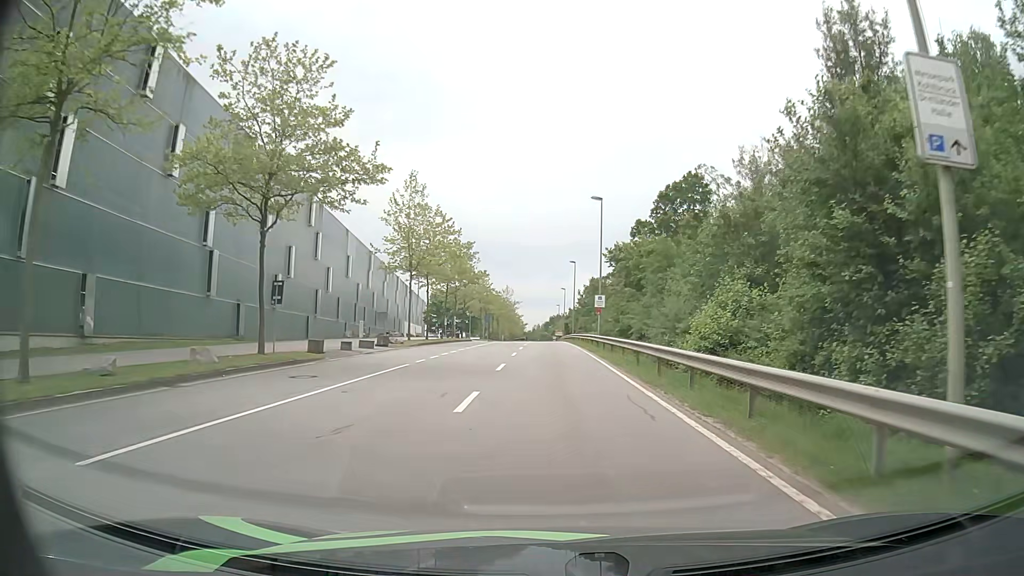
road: secondary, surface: asphalt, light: Day
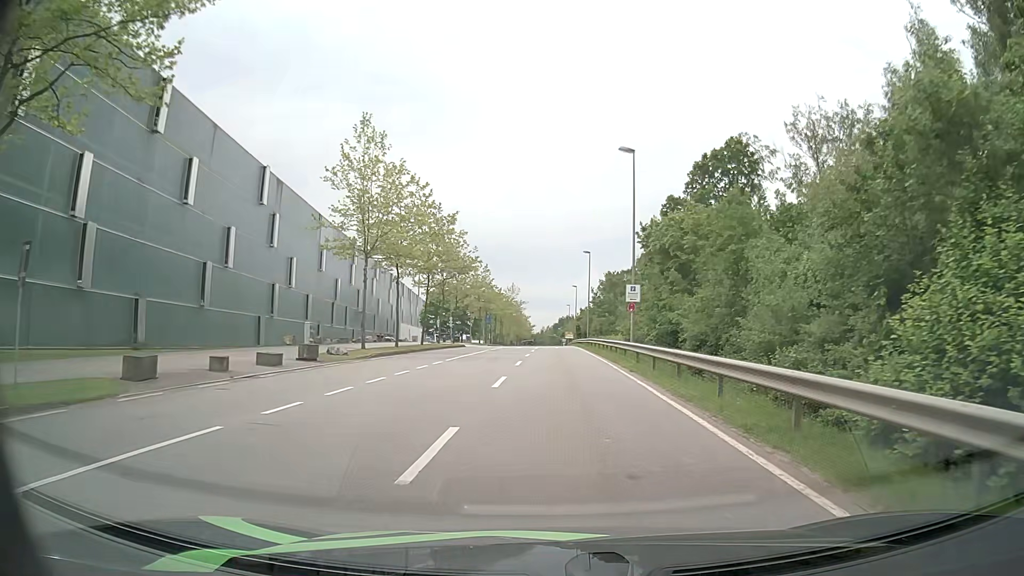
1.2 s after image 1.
(-0.1, +13.5) m; -1°
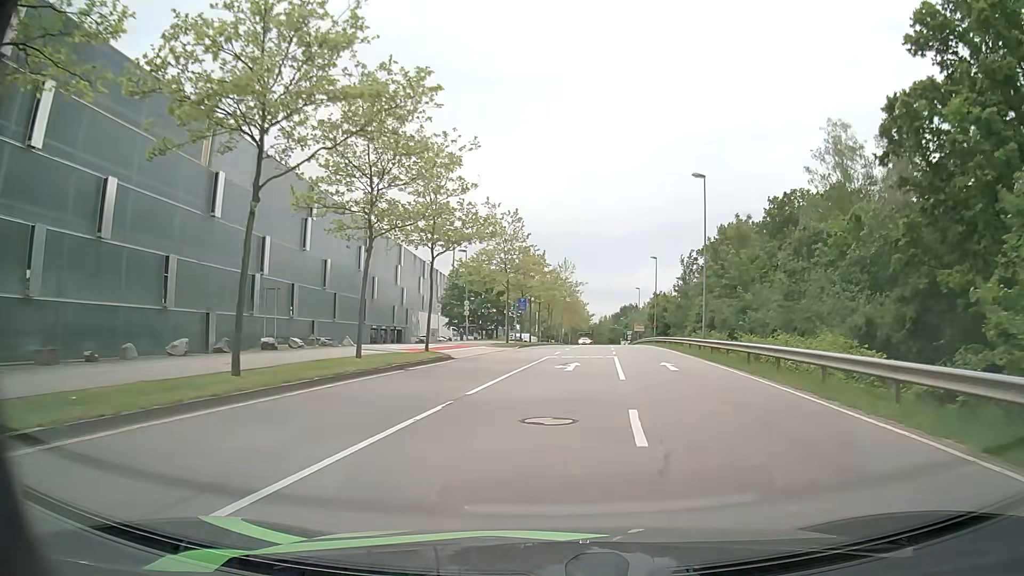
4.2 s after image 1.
(-1.2, +34.3) m; -5°
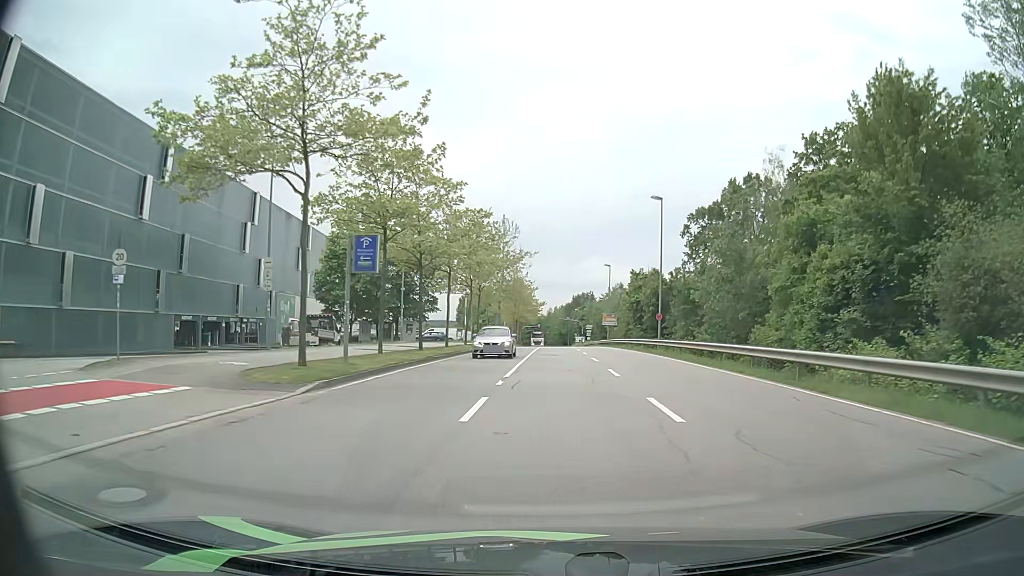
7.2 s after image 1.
(+1.4, +34.2) m; +4°
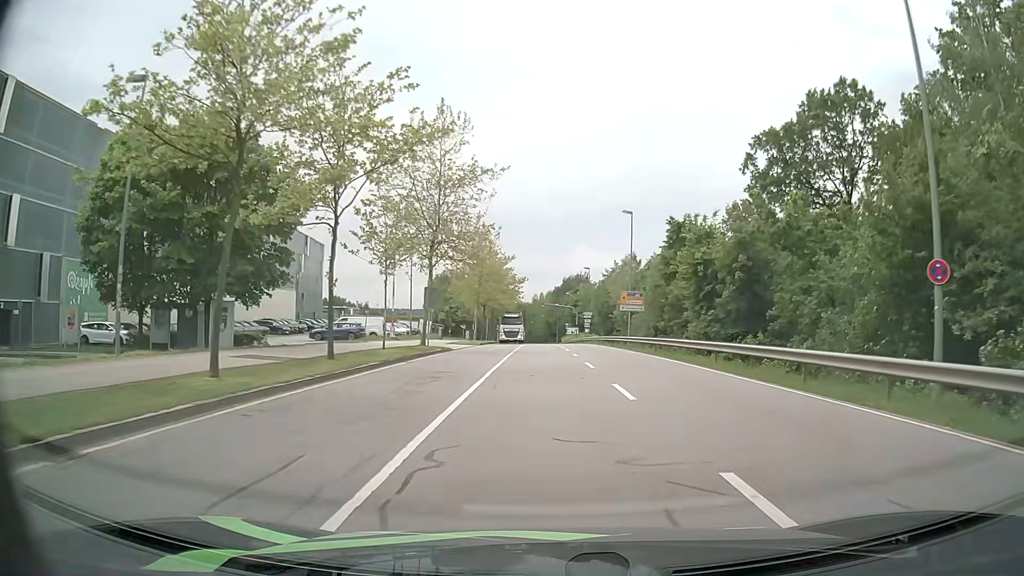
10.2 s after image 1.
(+0.6, +33.7) m; +1°
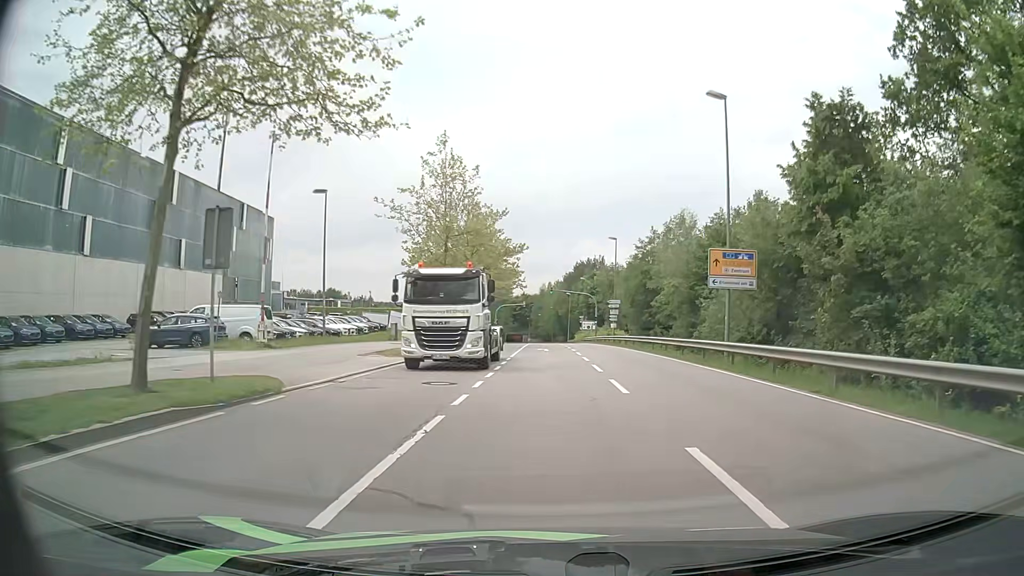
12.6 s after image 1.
(0.0, +25.7) m; 0°
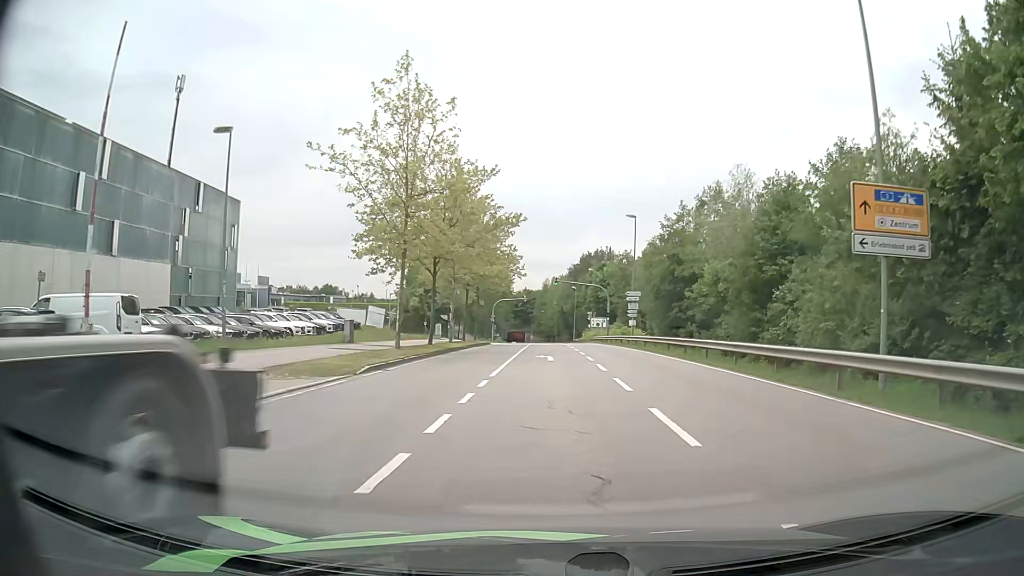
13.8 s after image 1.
(-0.1, +11.8) m; -1°
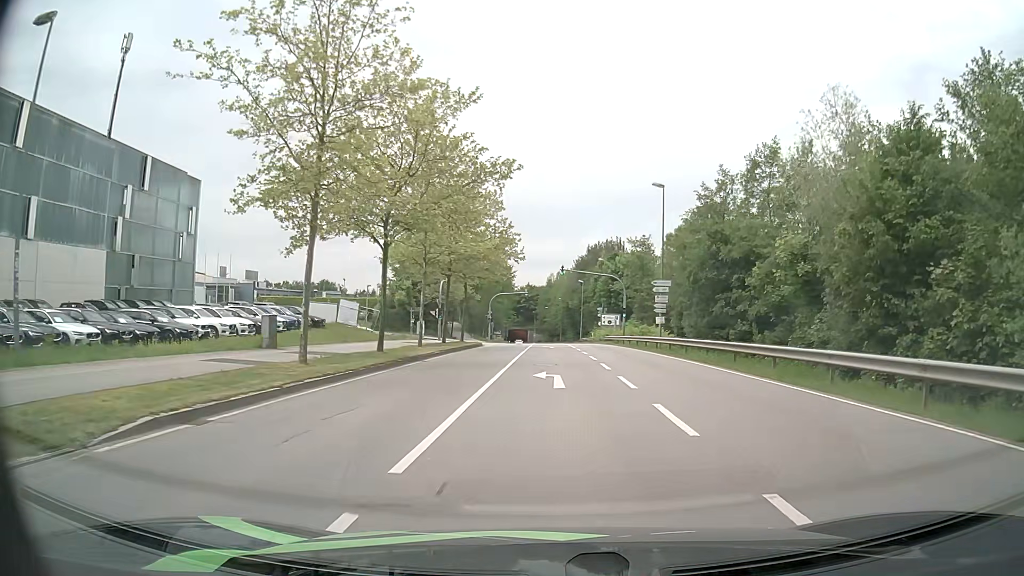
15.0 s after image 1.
(0.0, +11.3) m; 0°
